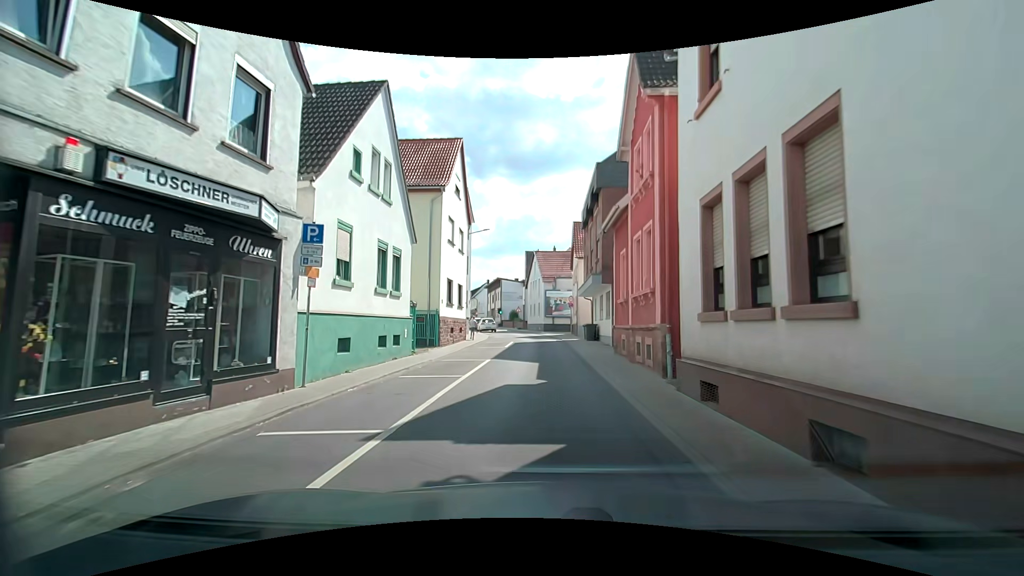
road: secondary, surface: asphalt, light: Day
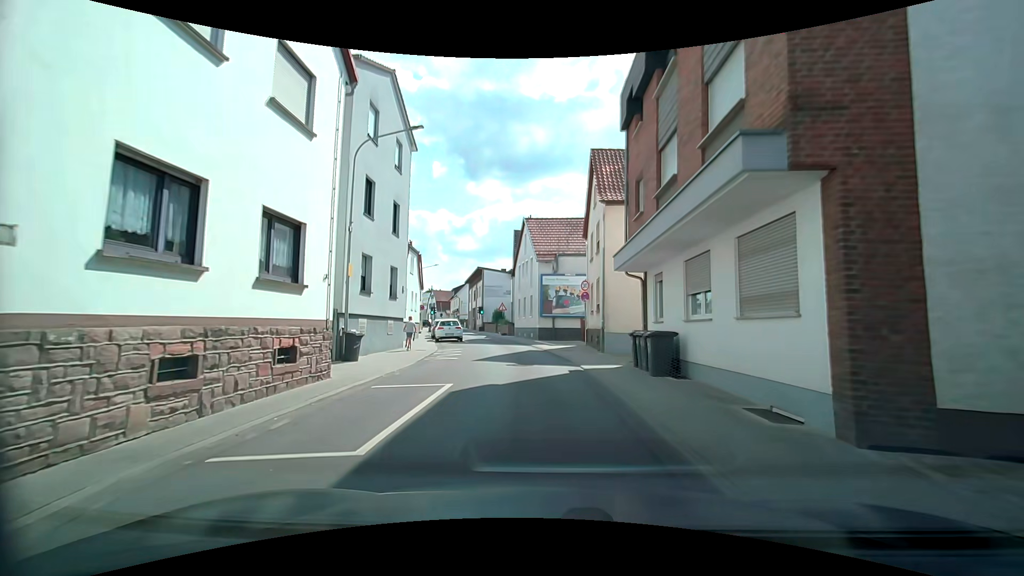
(0.0, +19.5) m; +1°
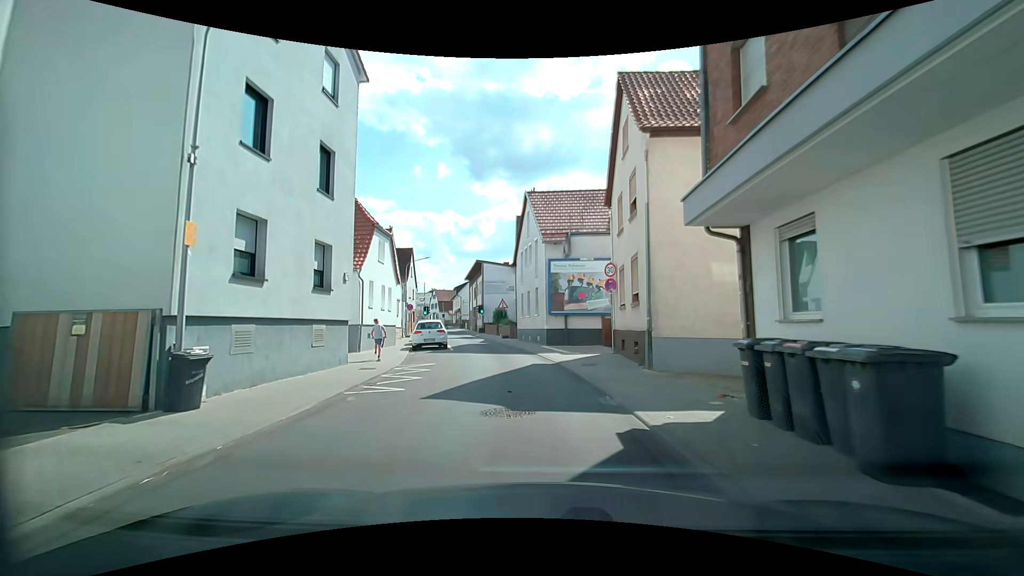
(0.0, +7.8) m; +1°
(0, +10) (-2, +20) (-4, +30) (-6, +39) (-9, +49) (-11, +59) (-14, +68) (-16, +78) (-18, +88) (-21, +98) m
